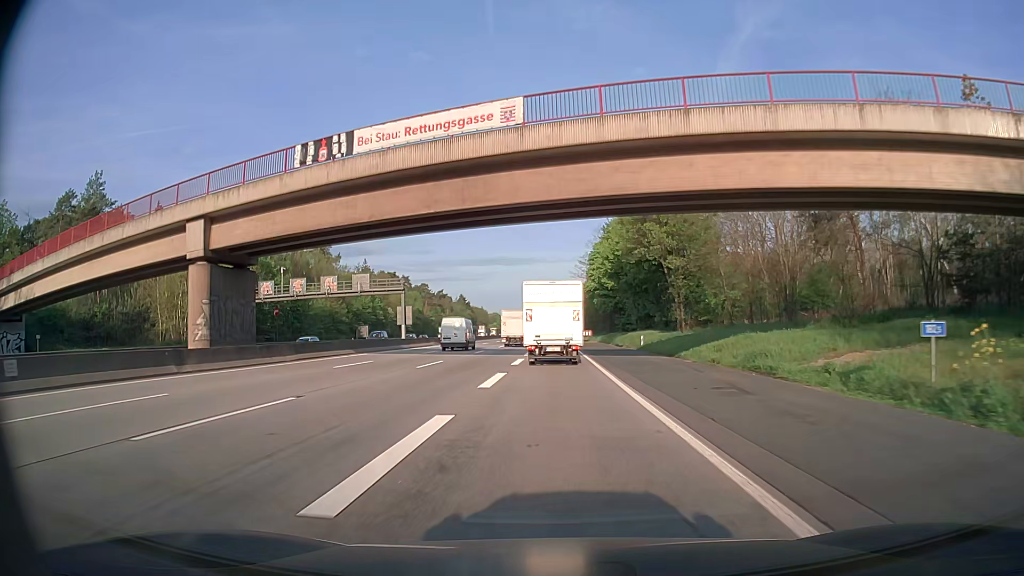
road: motorway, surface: asphalt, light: Day
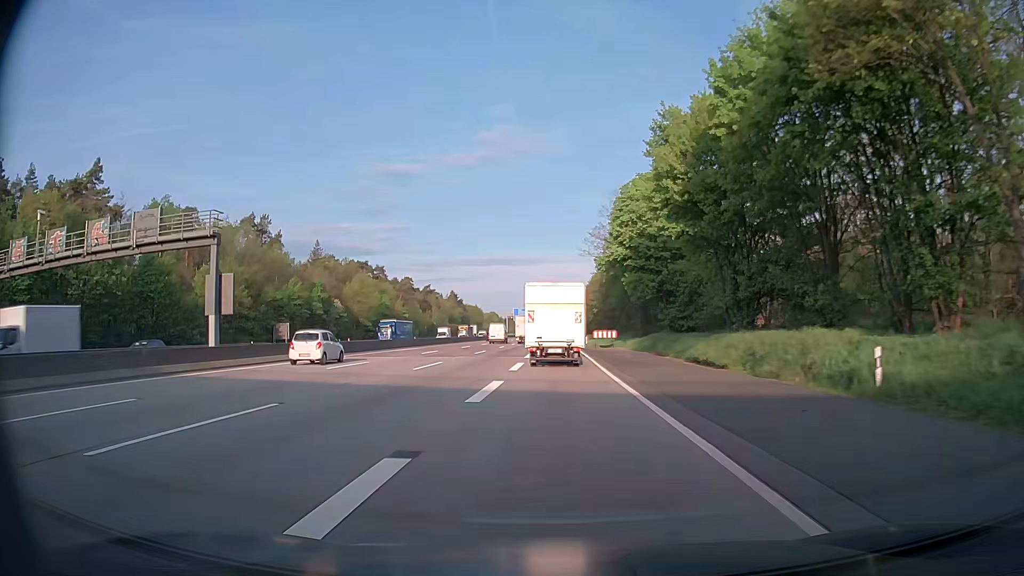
(0.0, +39.6) m; 0°
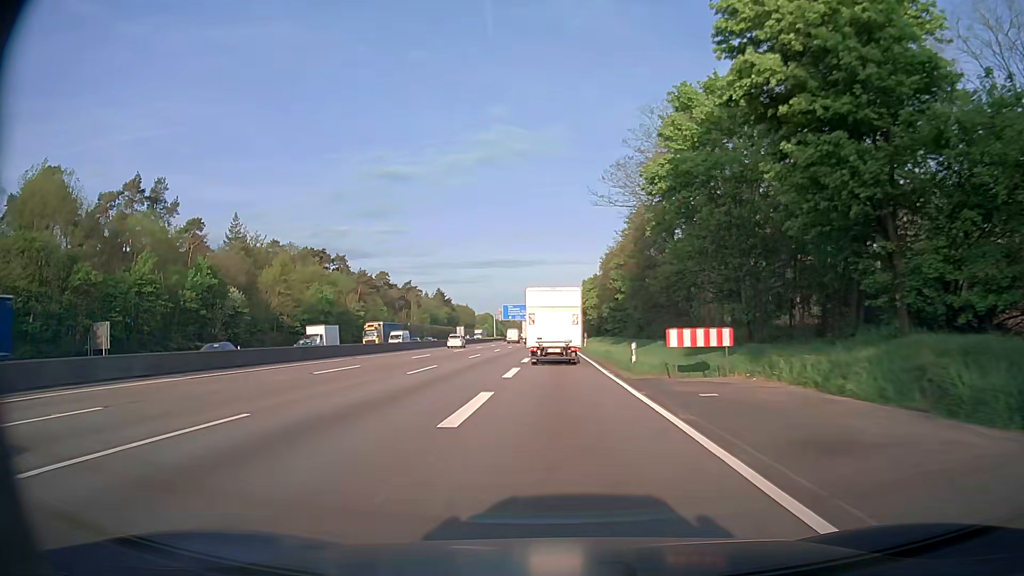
(-0.1, +39.9) m; 0°
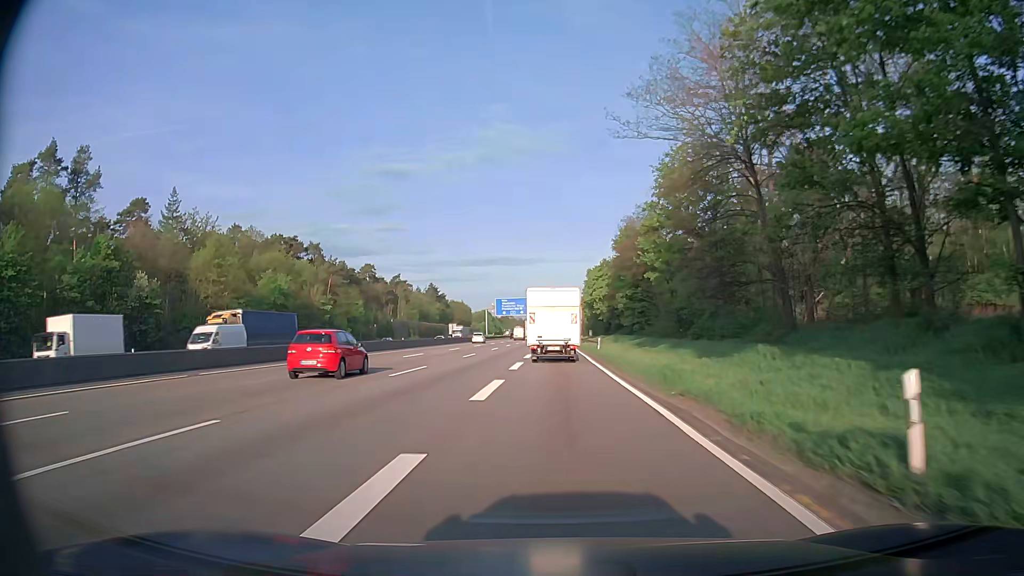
(-0.1, +20.5) m; 0°
(0, +10) (0, +20) (0, +30) (0, +40) (0, +50) (0, +60) (0, +70) (0, +80) (0, +90) (0, +100) m
